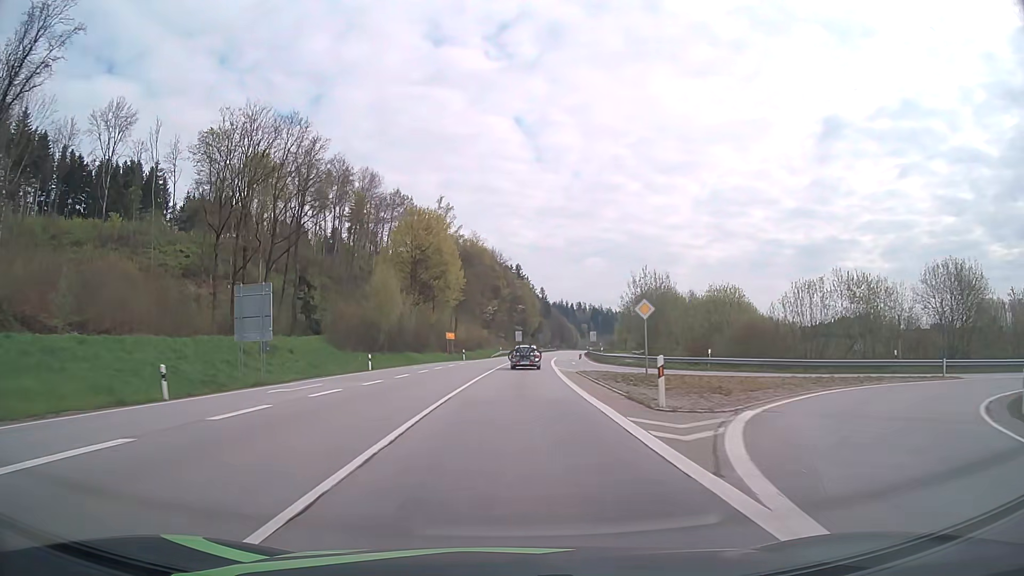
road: primary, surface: asphalt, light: Day
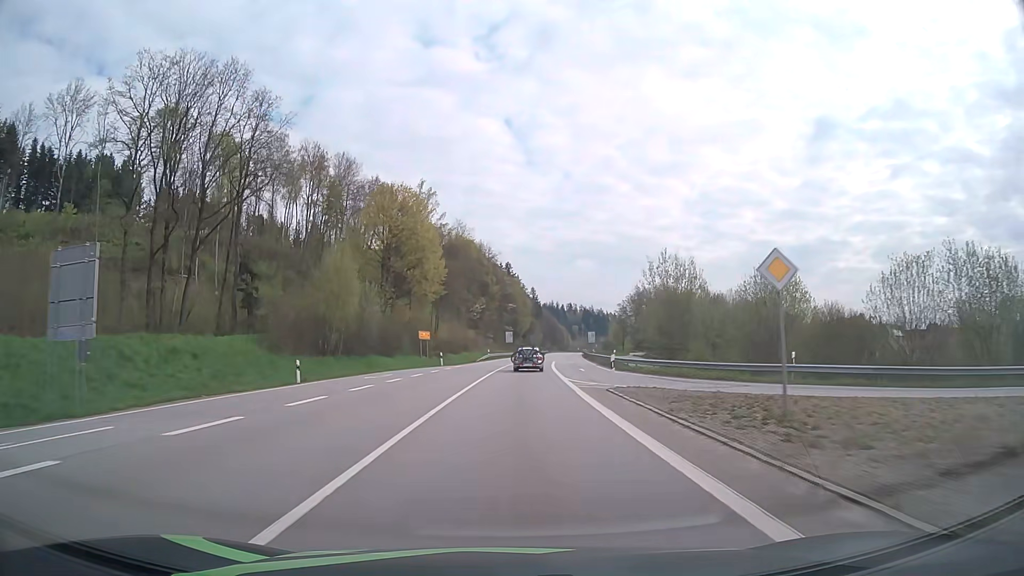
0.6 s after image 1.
(+0.1, +13.8) m; +1°
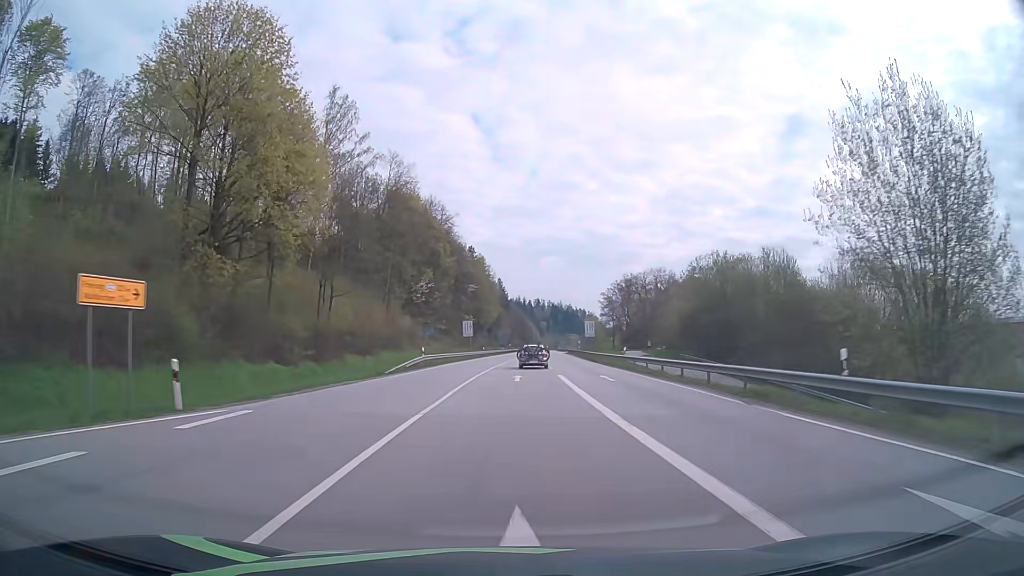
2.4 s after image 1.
(+1.1, +41.3) m; +3°
